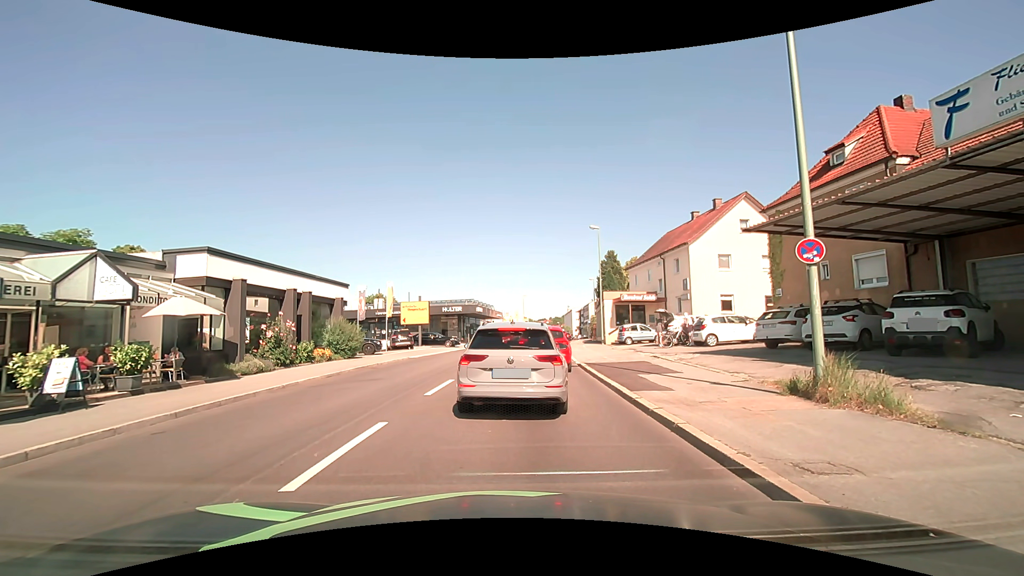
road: tertiary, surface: asphalt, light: Day
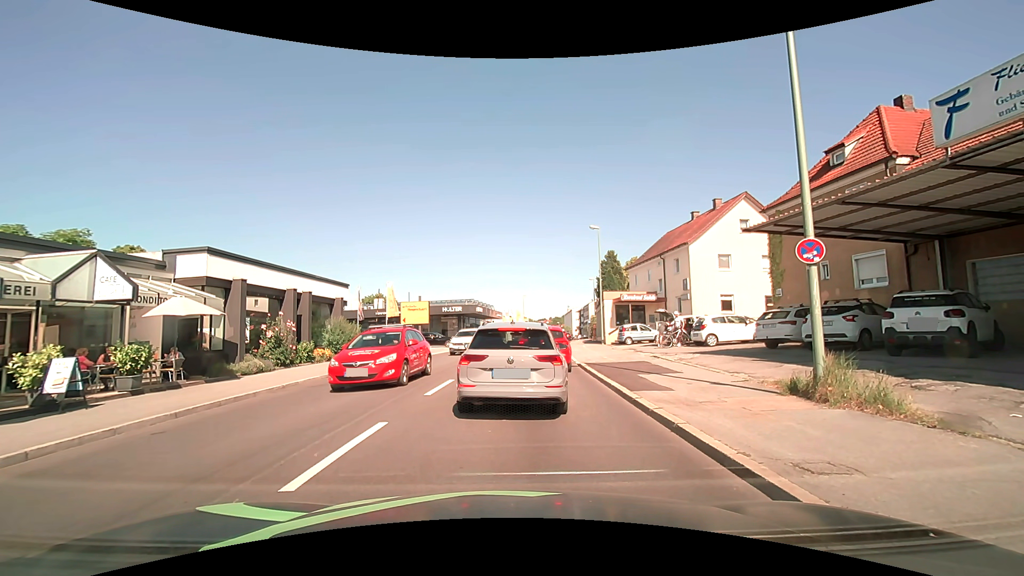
(0.0, 0.0) m; 0°
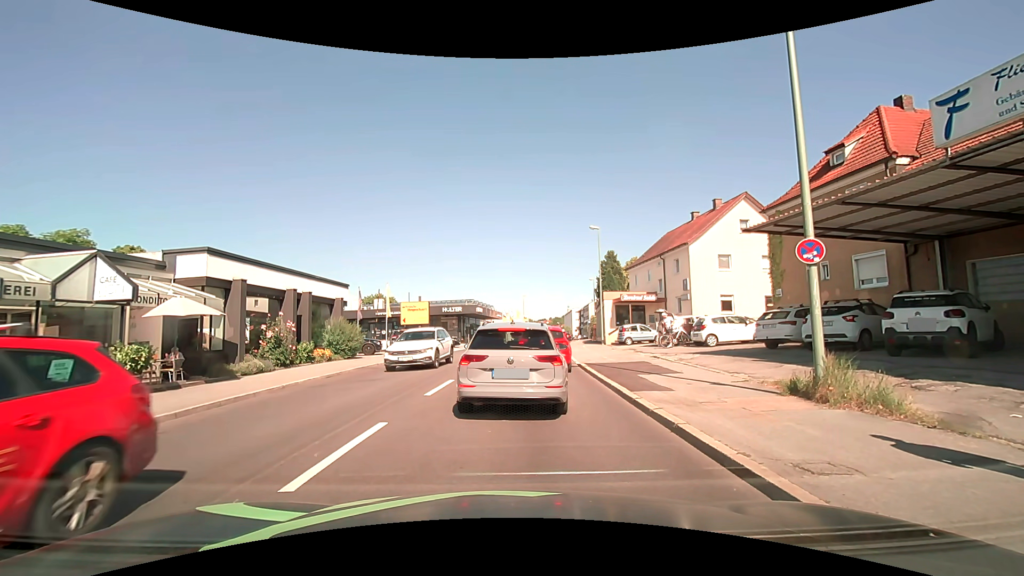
(0.0, 0.0) m; 0°
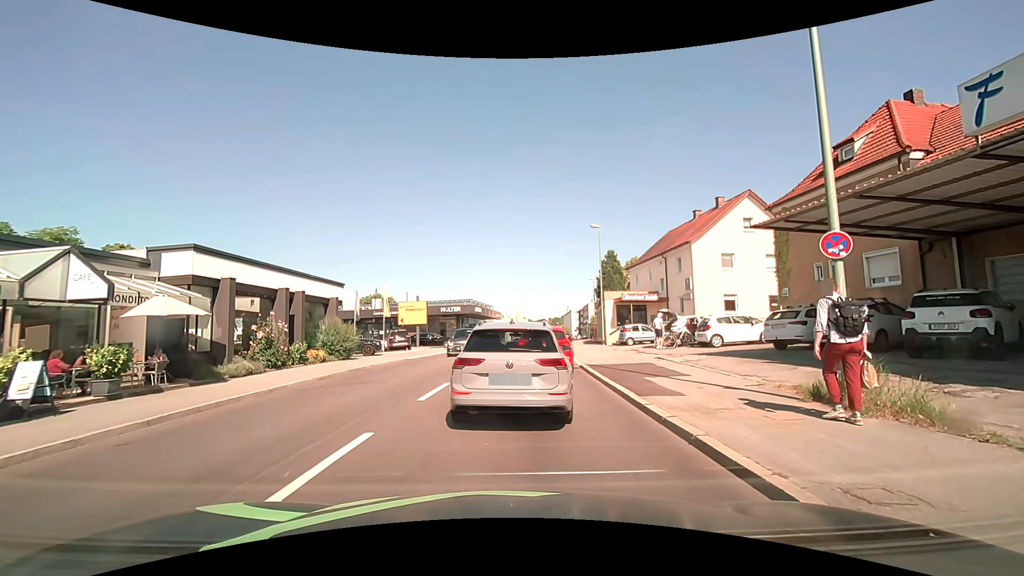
(0.0, +0.7) m; 0°
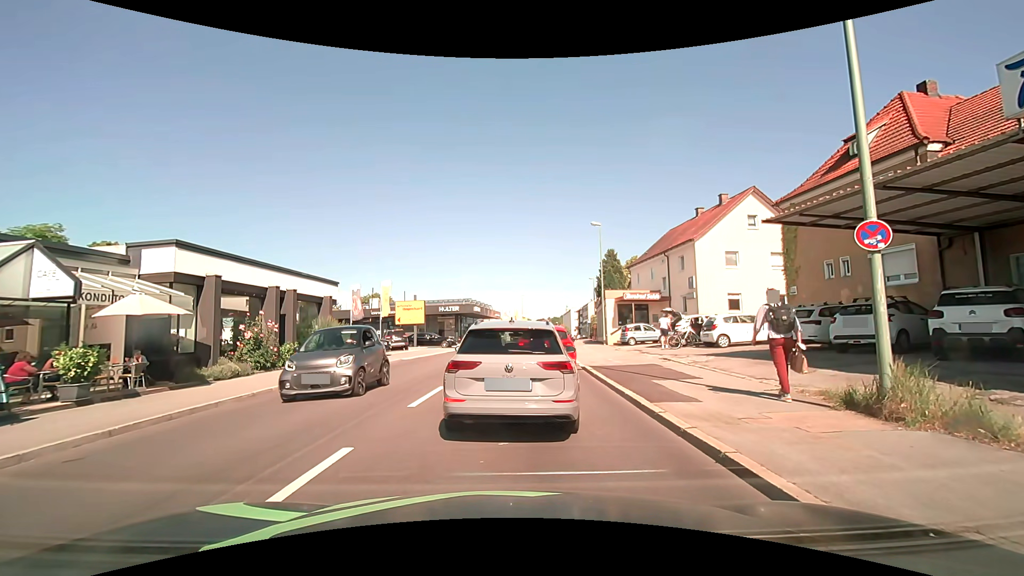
(0.0, +0.8) m; 0°
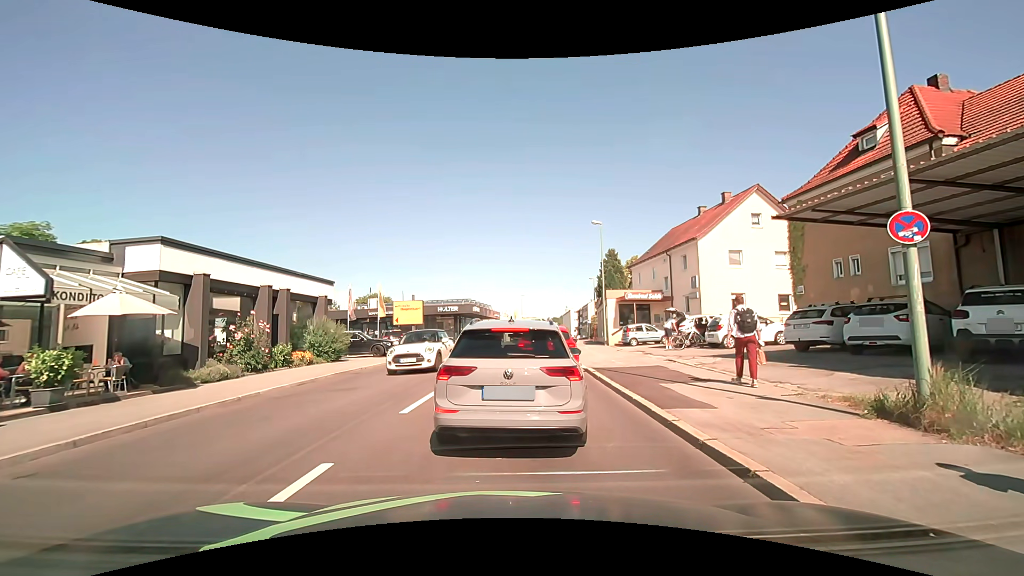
(0.0, +0.6) m; 0°
(0, +10) (+1, +20) (+2, +30) (+3, +40) (+4, +50) (+6, +60) (+7, +70) (+9, +79) (+10, +89) (+7, +99) m
